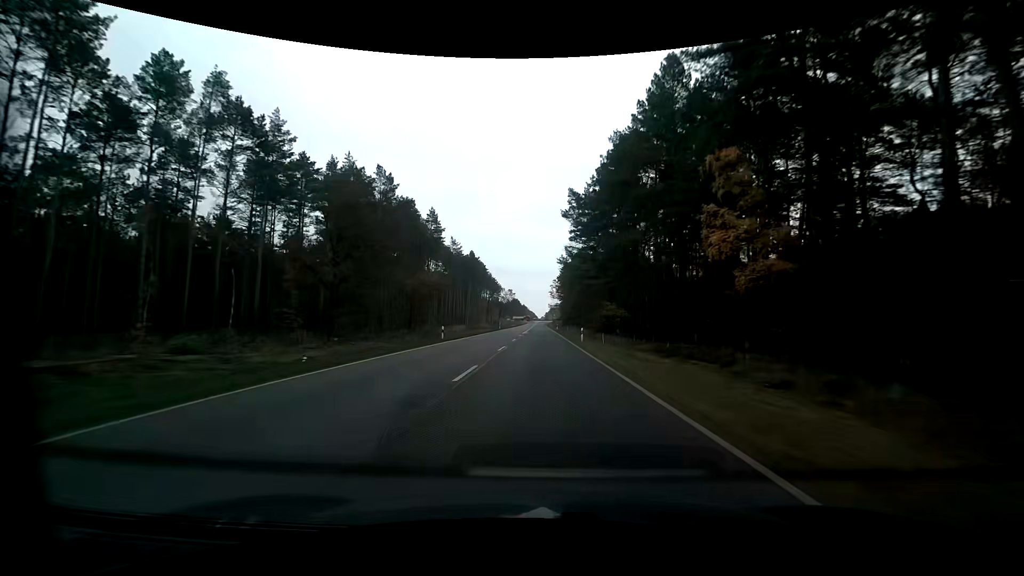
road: primary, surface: asphalt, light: Day
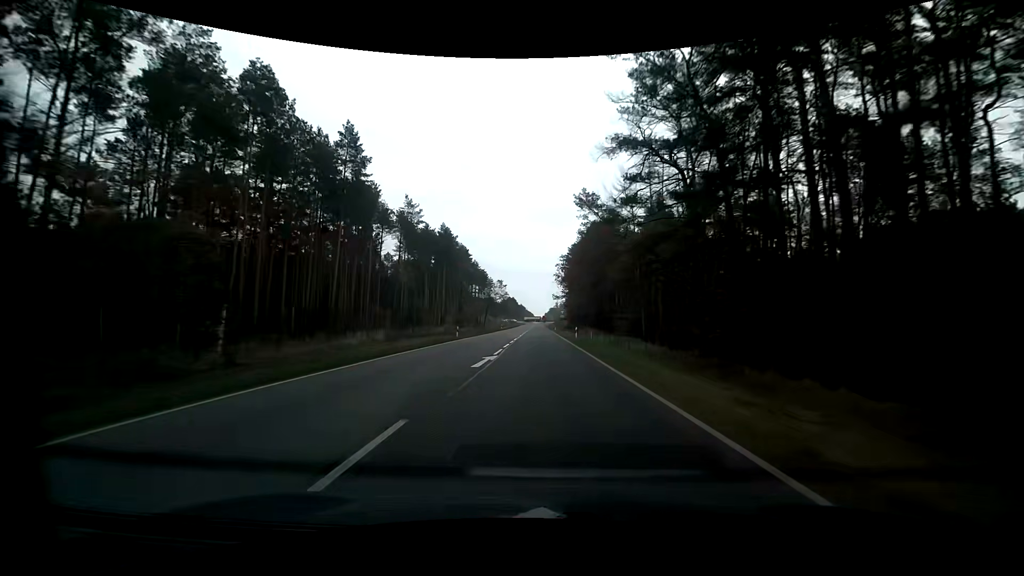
(+0.5, +44.0) m; 0°
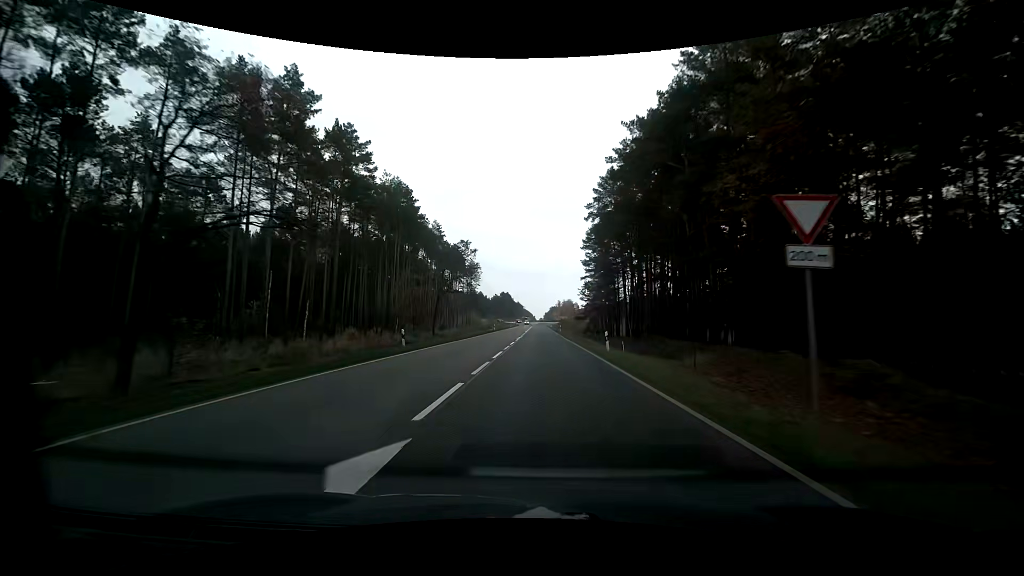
(+0.1, +67.4) m; 0°
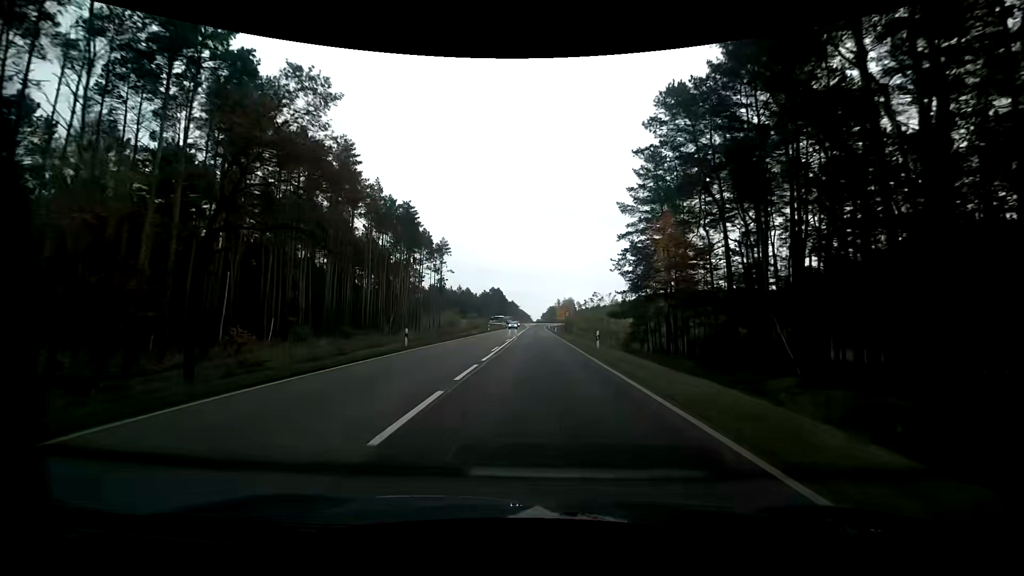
(+0.4, +48.9) m; +1°
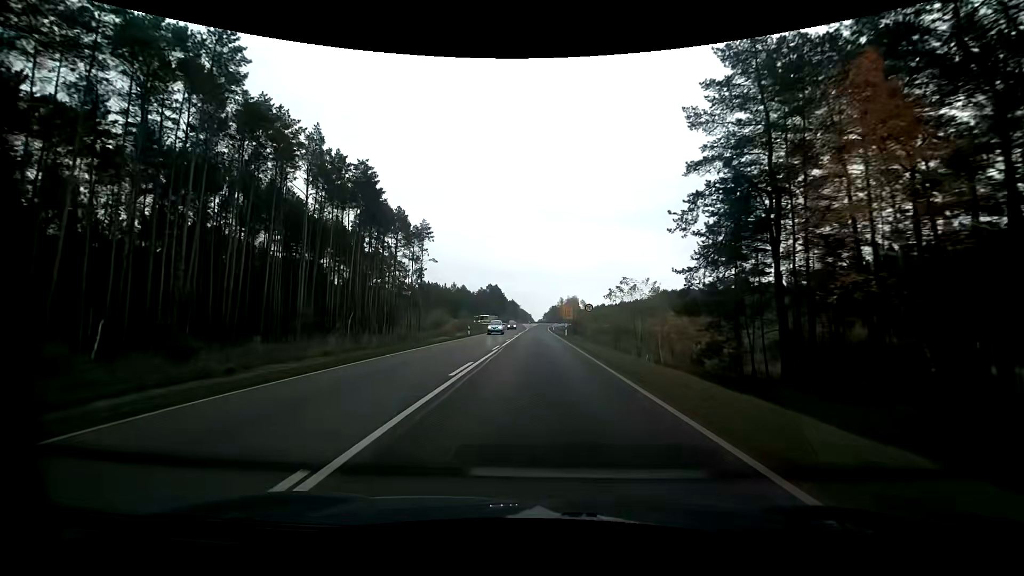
(0.0, +22.8) m; 0°
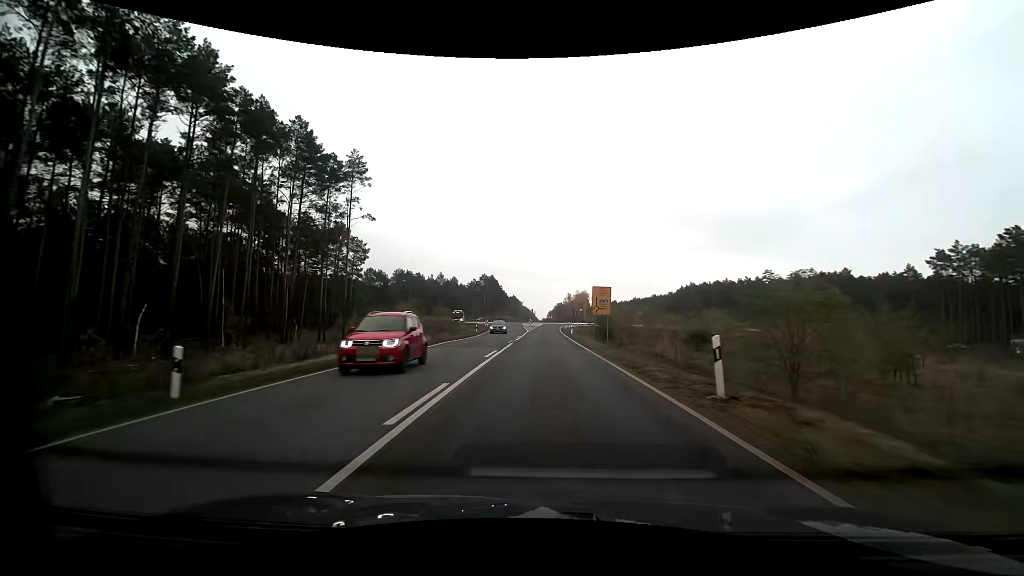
(-0.4, +41.8) m; -1°
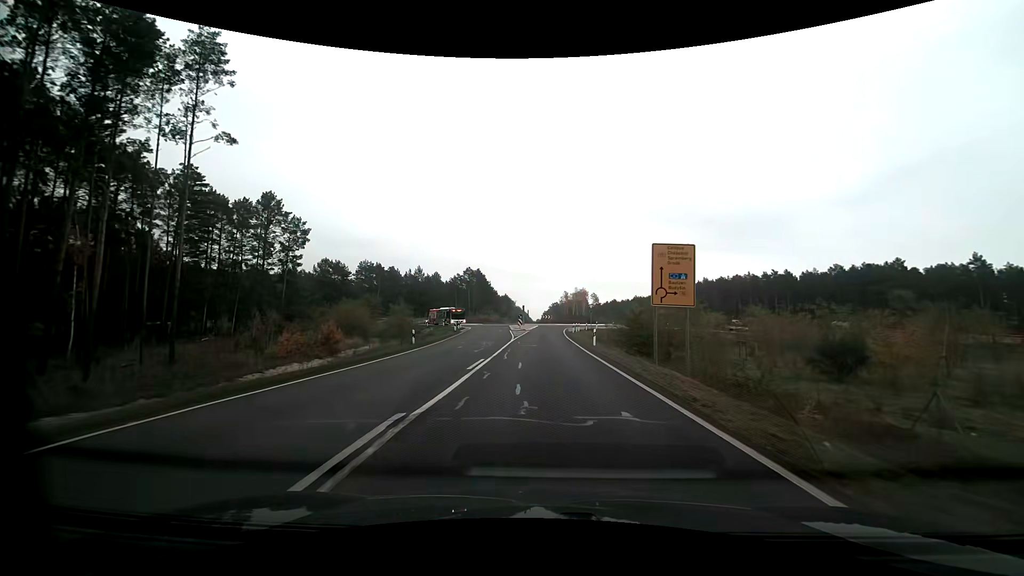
(+0.3, +27.1) m; +1°
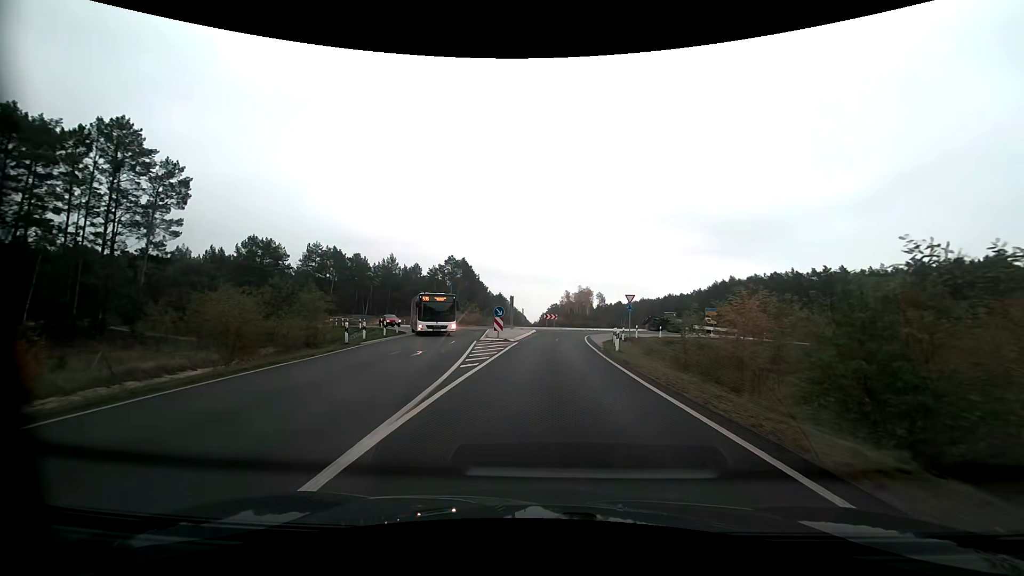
(0.0, +30.3) m; 0°
(0, +10) (0, +20) (+1, +30) (+2, +40) (+5, +49) (+11, +57) (+18, +64) (+27, +68) (+37, +70) (+47, +72) m
